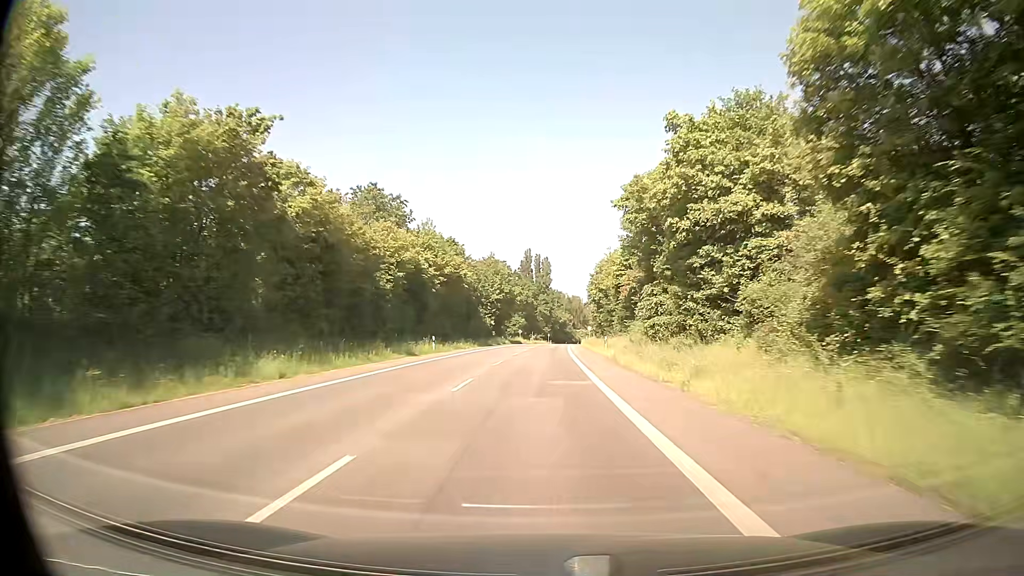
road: secondary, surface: asphalt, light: Day
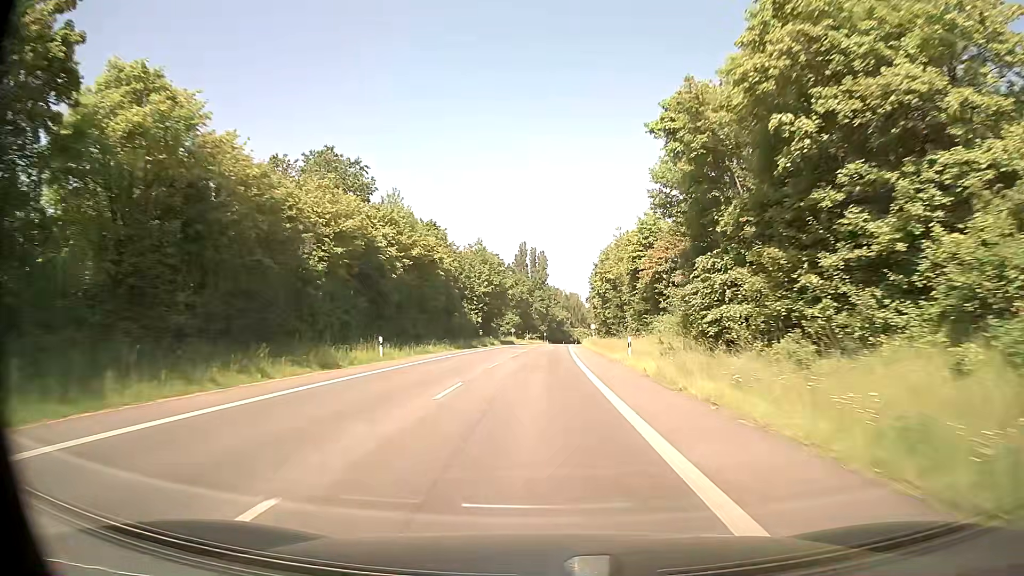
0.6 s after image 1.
(+0.1, +14.0) m; 0°
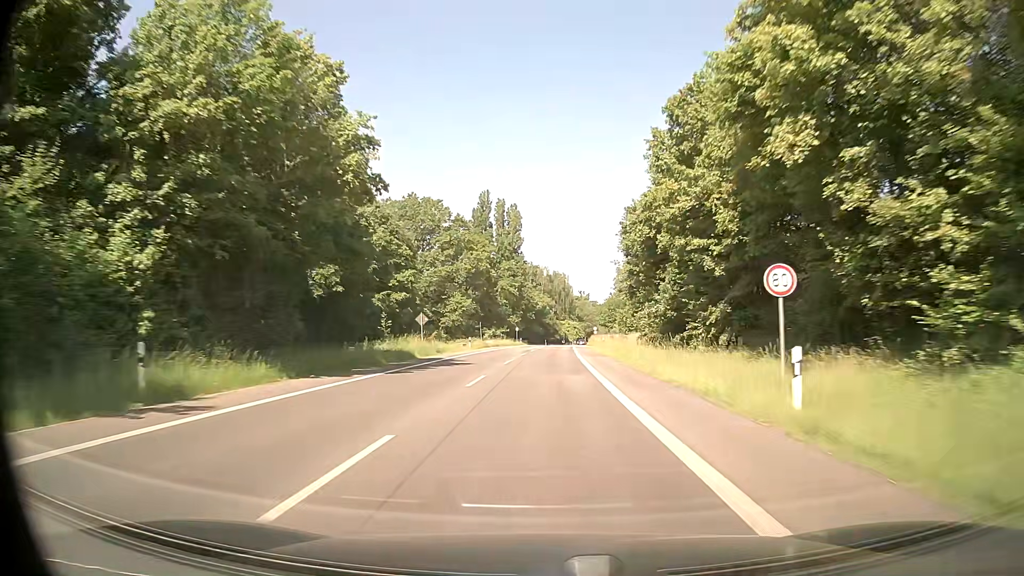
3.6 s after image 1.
(+1.2, +68.5) m; +2°
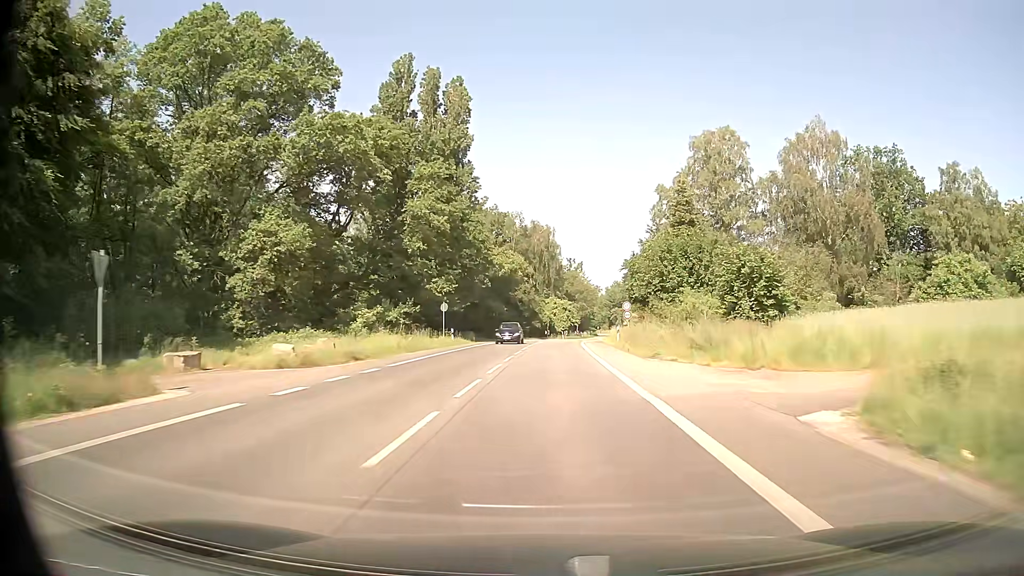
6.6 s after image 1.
(+1.1, +64.1) m; +2°
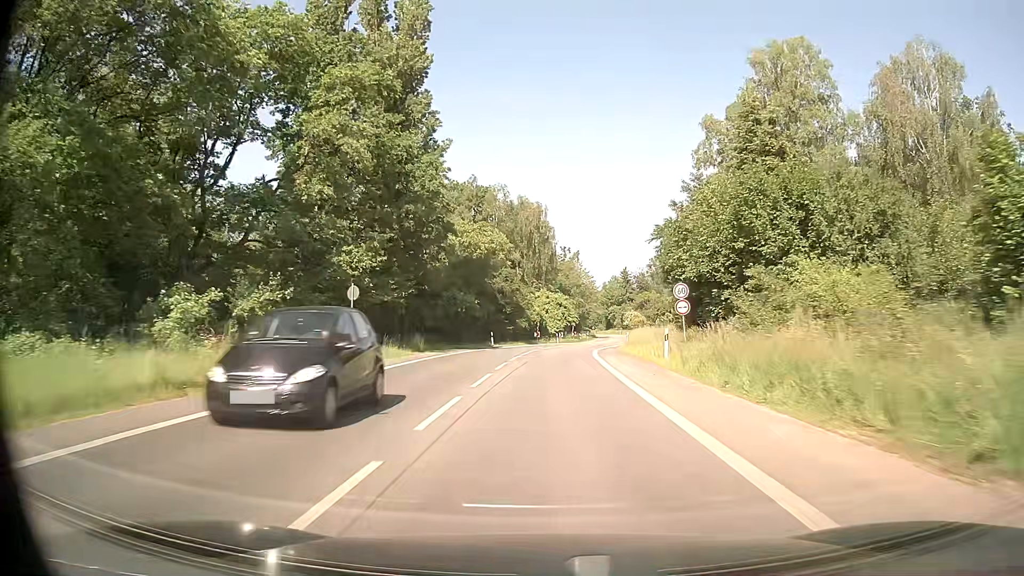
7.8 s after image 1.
(+0.1, +21.3) m; +1°
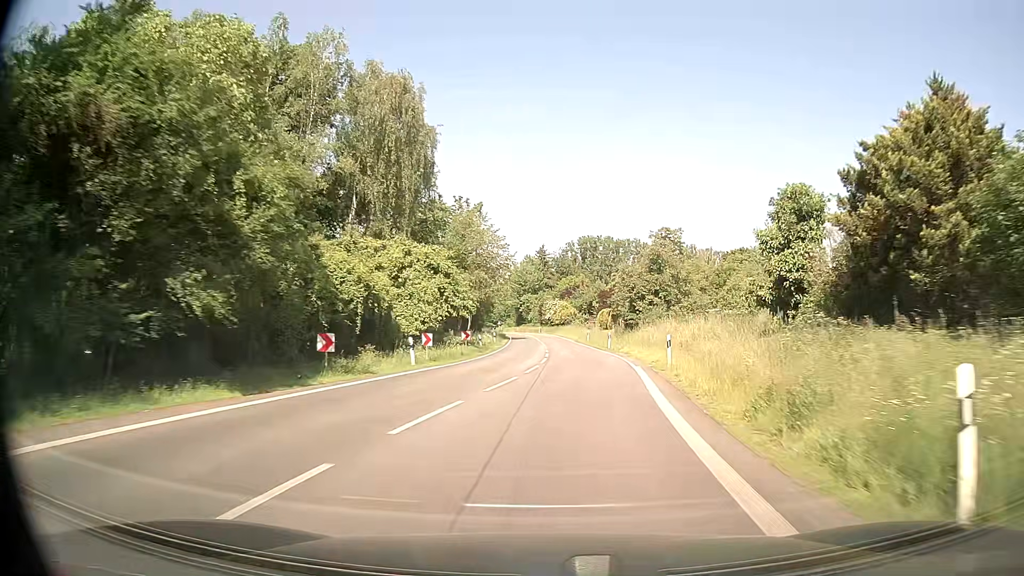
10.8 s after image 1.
(+2.3, +47.3) m; +8°
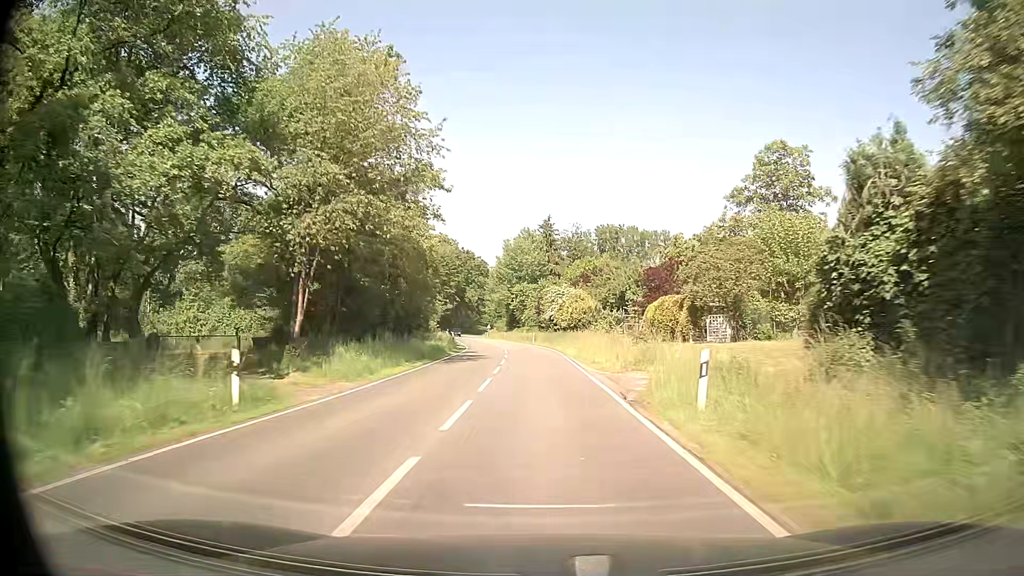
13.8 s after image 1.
(+1.9, +47.6) m; -1°
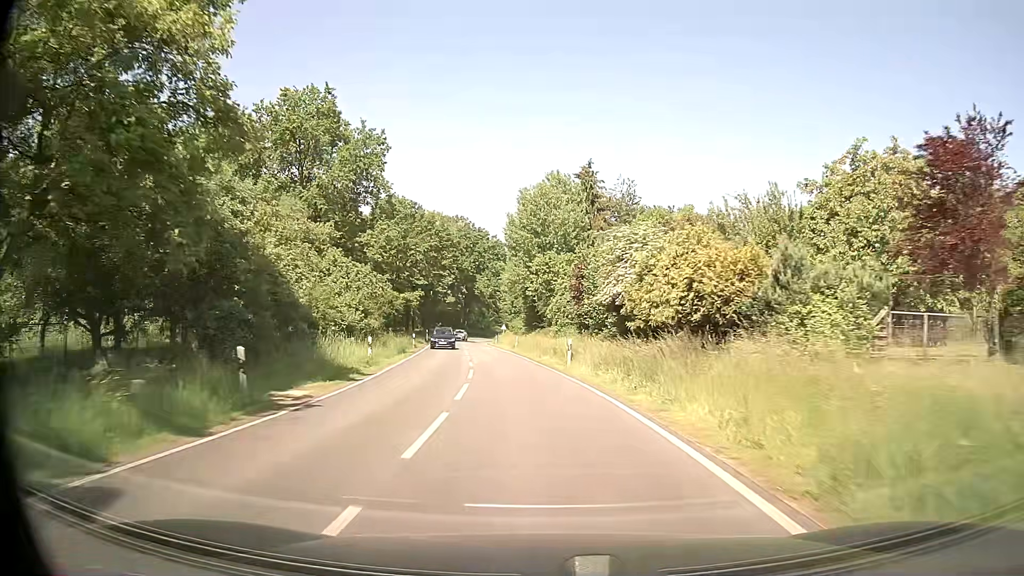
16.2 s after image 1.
(-0.6, +38.2) m; -3°
(0, +10) (-1, +20) (-2, +30) (-3, +40) (-4, +50) (-5, +60) (-7, +70) (-8, +80) (-8, +90) (-8, +100) m
